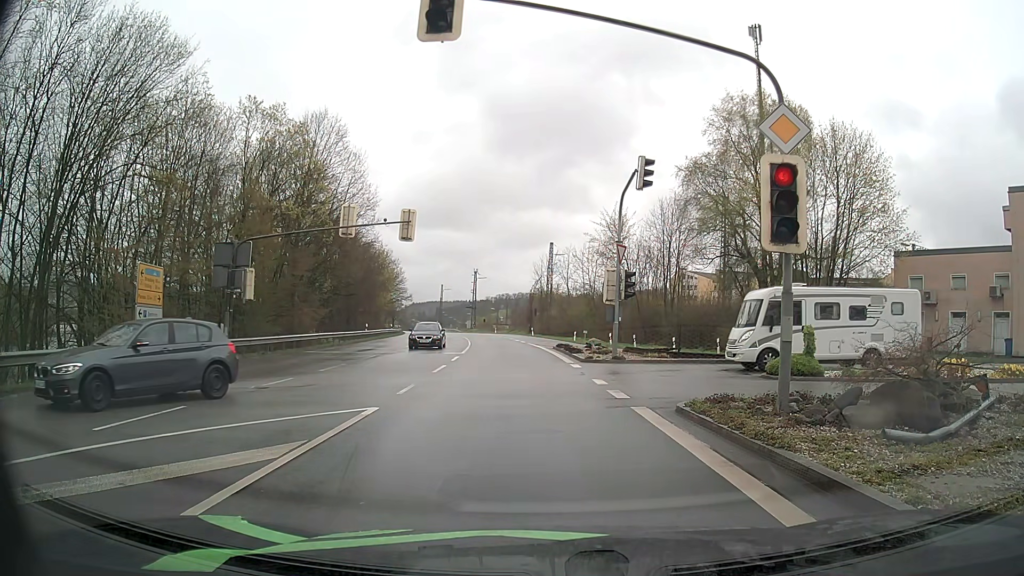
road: primary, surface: asphalt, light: Day
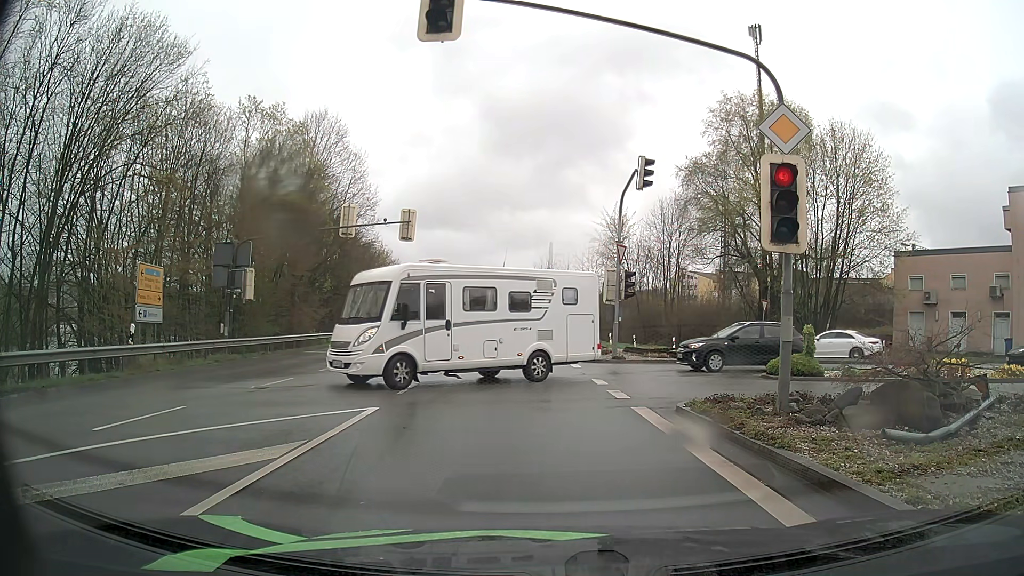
(0.0, 0.0) m; 0°
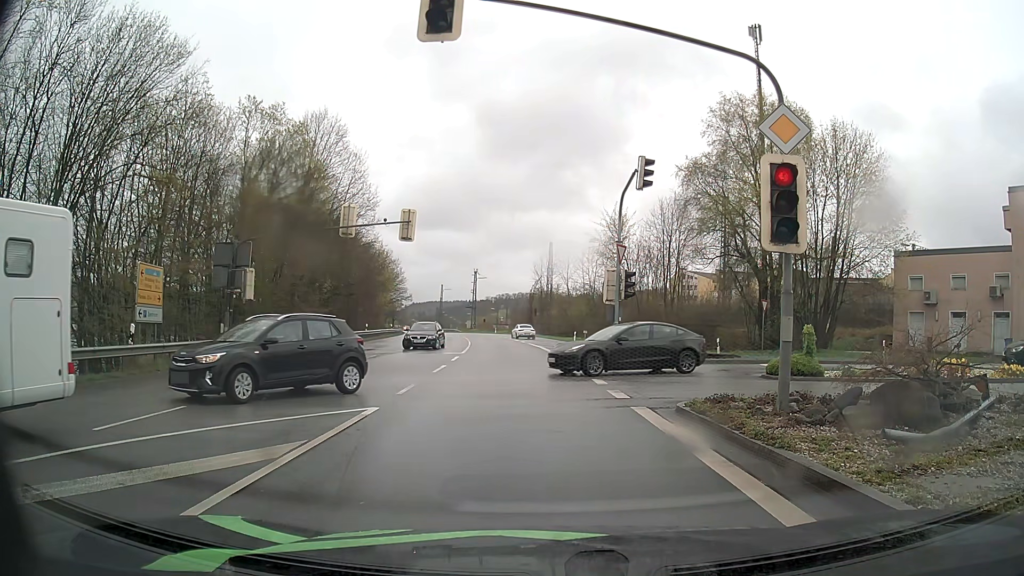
(0.0, 0.0) m; 0°
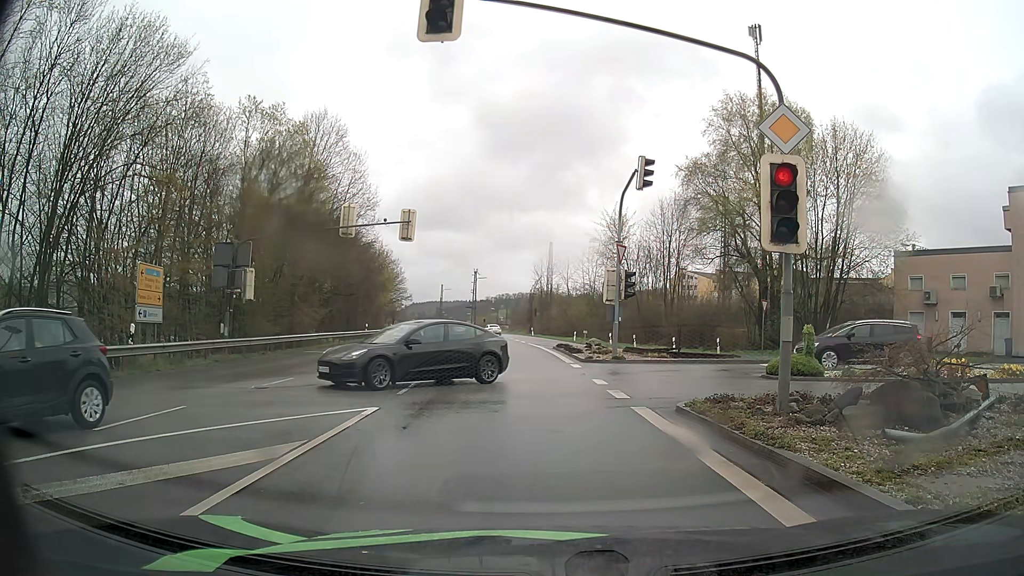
(0.0, 0.0) m; 0°
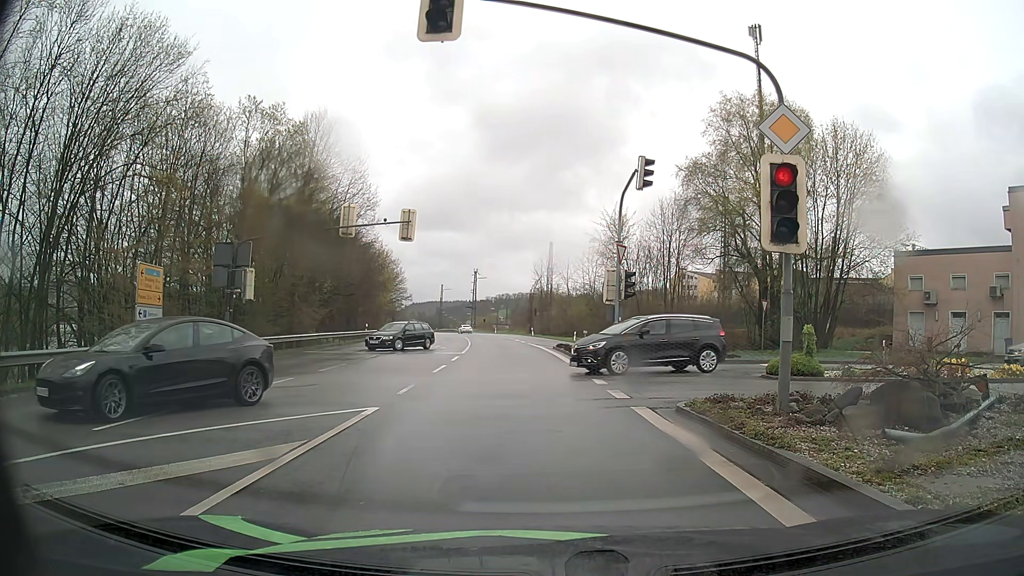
(0.0, 0.0) m; 0°
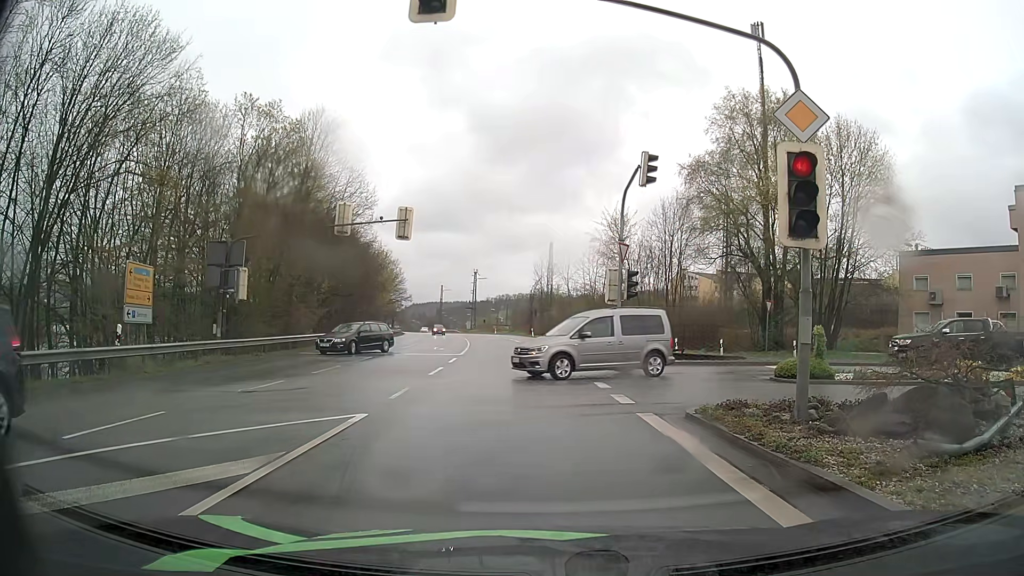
(0.0, +0.6) m; 0°
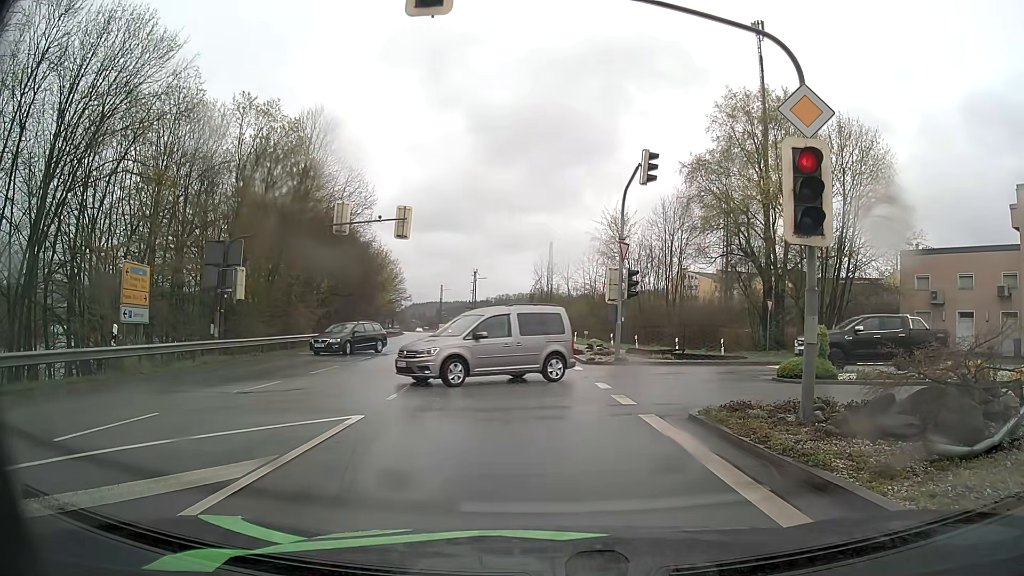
(0.0, +0.2) m; 0°
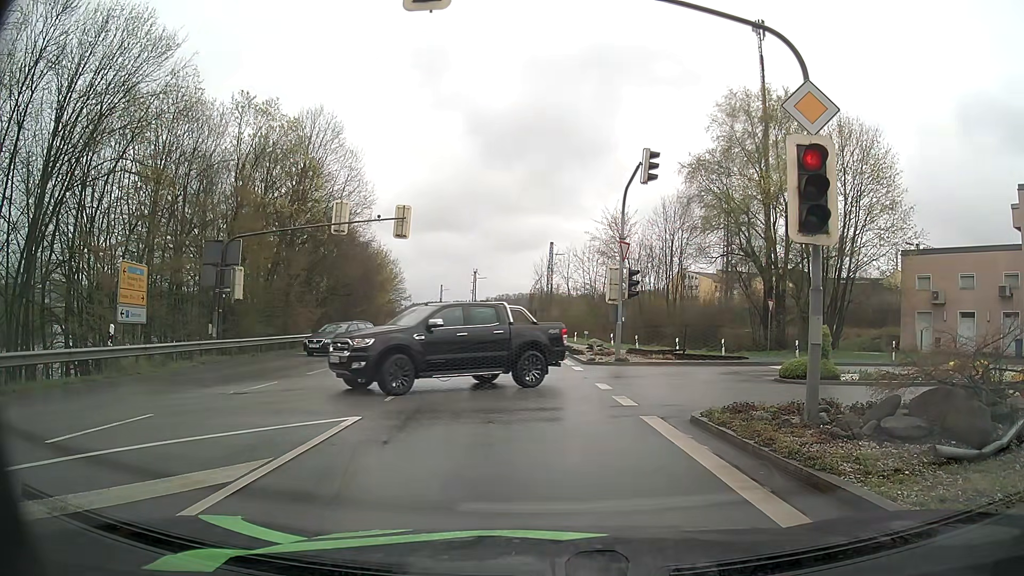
(0.0, +0.2) m; 0°
(0, +10) (-1, +20) (-2, +30) (-3, +40) (-4, +50) (-6, +60) (-7, +70) (-9, +79) (-11, +89) (-13, +99) m
